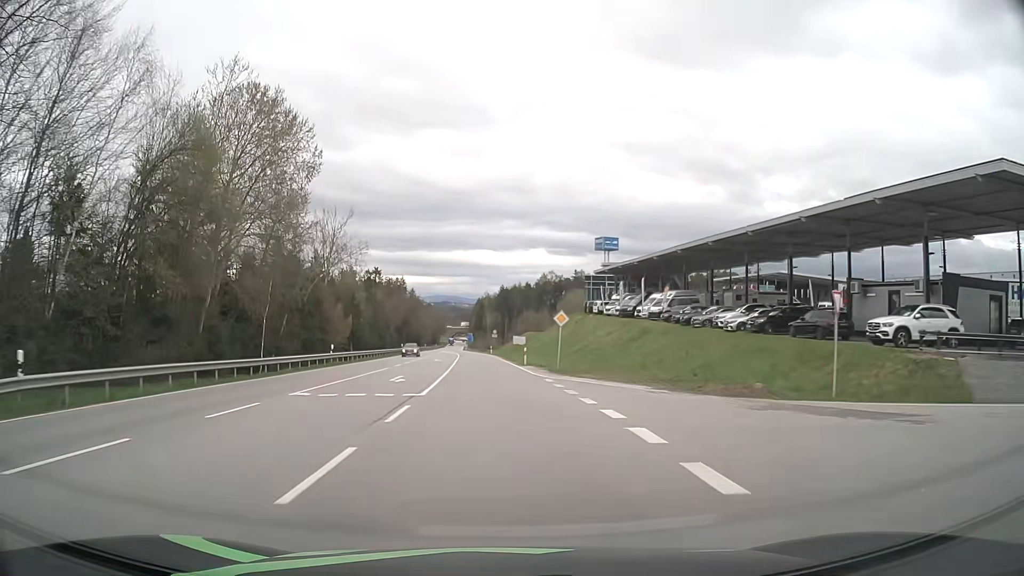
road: secondary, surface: asphalt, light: Day
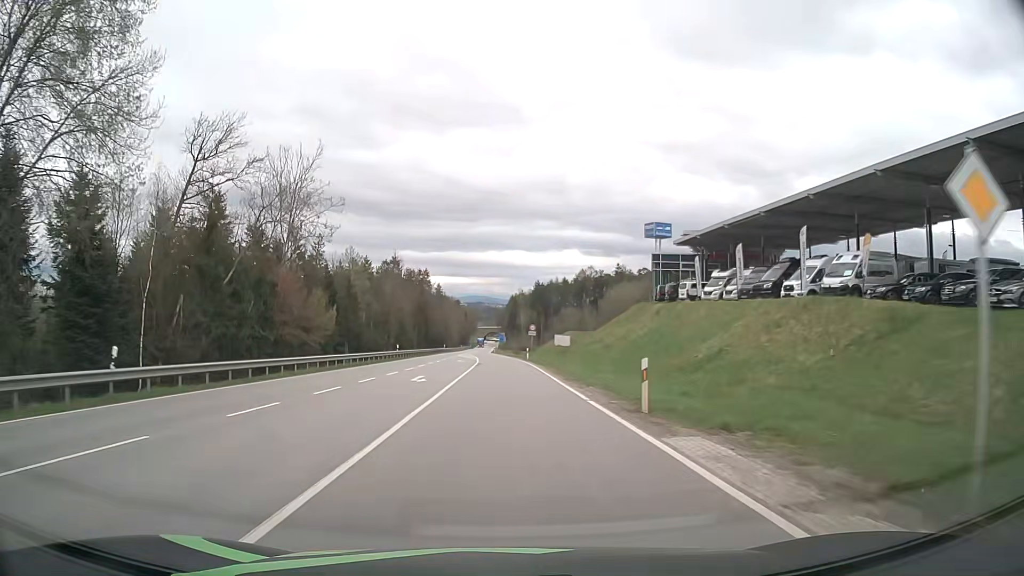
(-0.8, +29.2) m; -3°
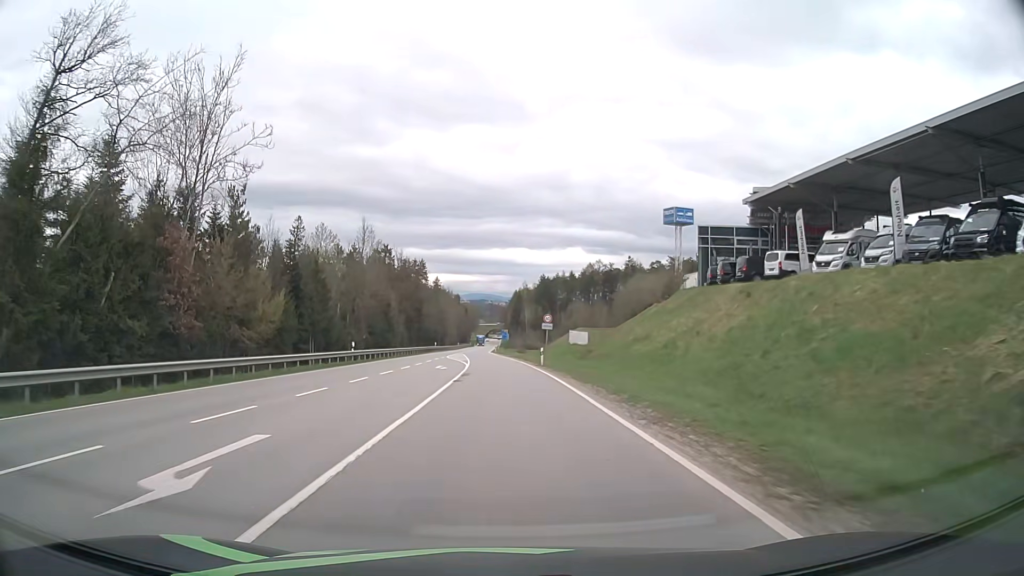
(0.0, +19.8) m; 0°
